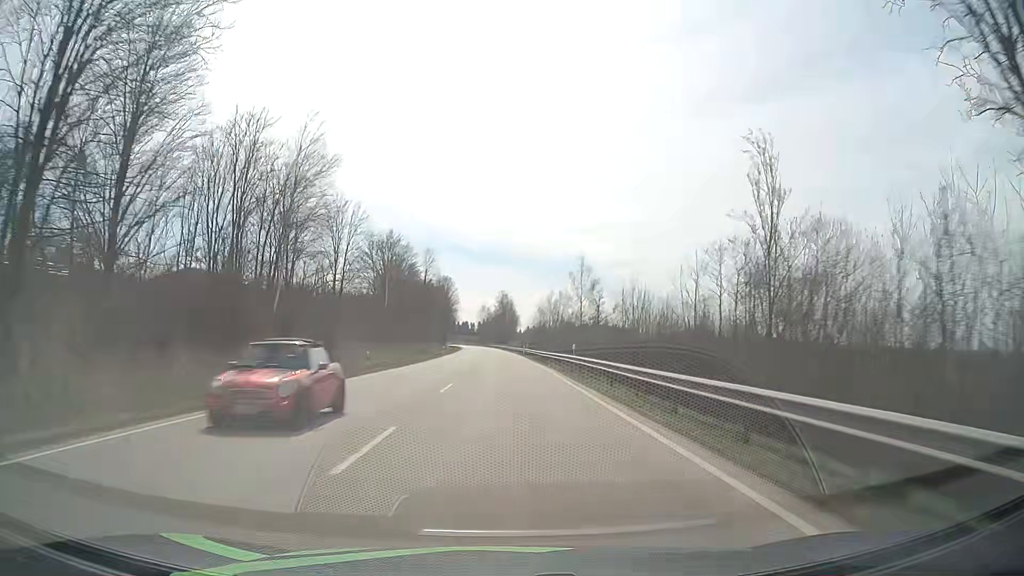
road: primary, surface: asphalt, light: Day
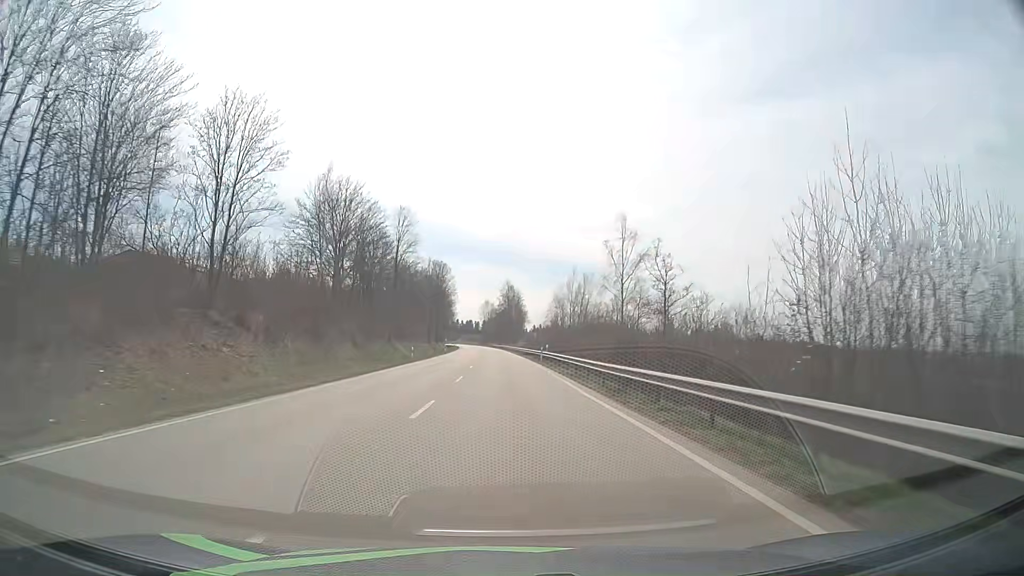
(-0.1, +30.2) m; -1°
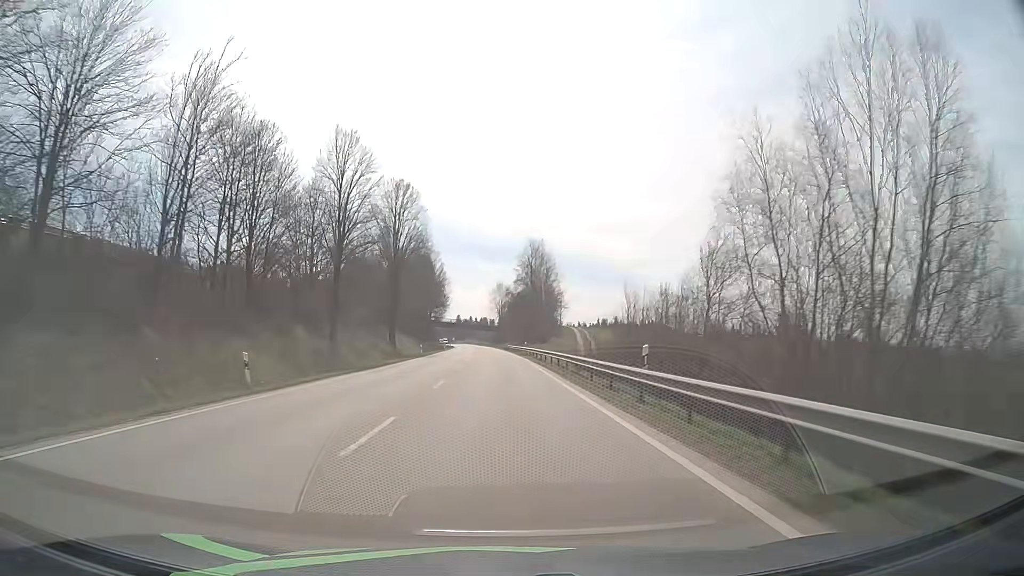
(-0.5, +76.0) m; -1°
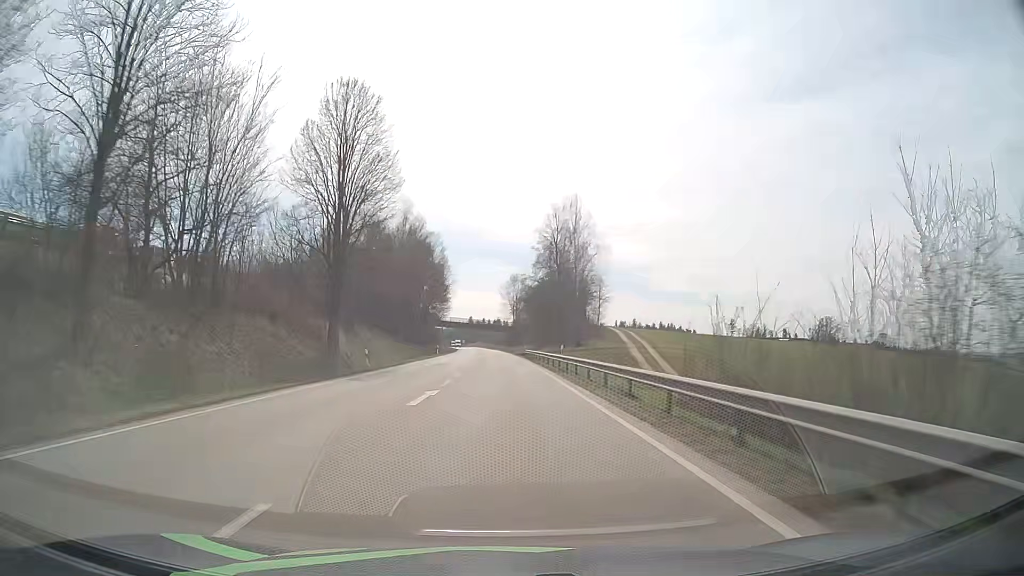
(-0.3, +30.5) m; -1°
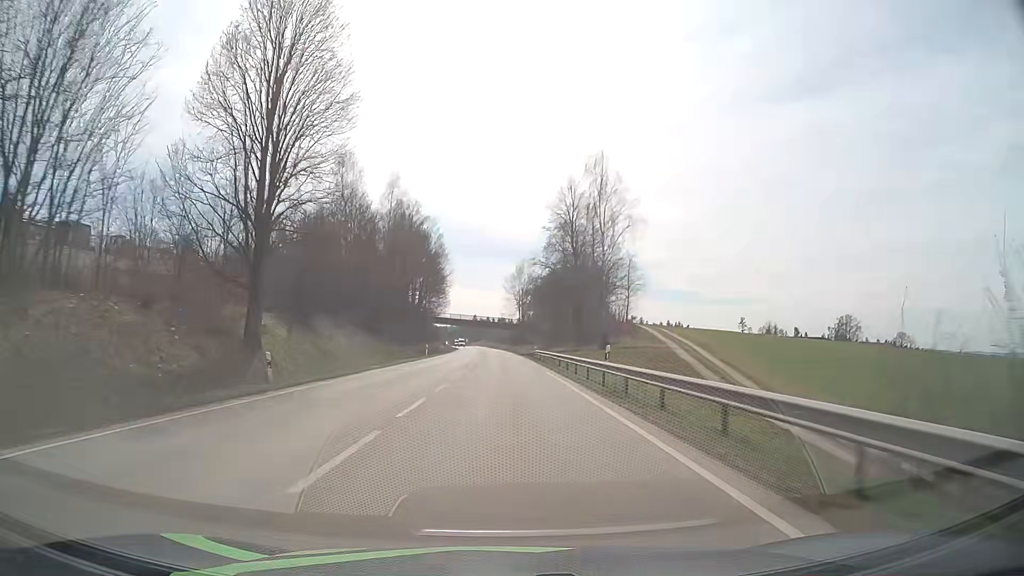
(0.0, +15.3) m; 0°
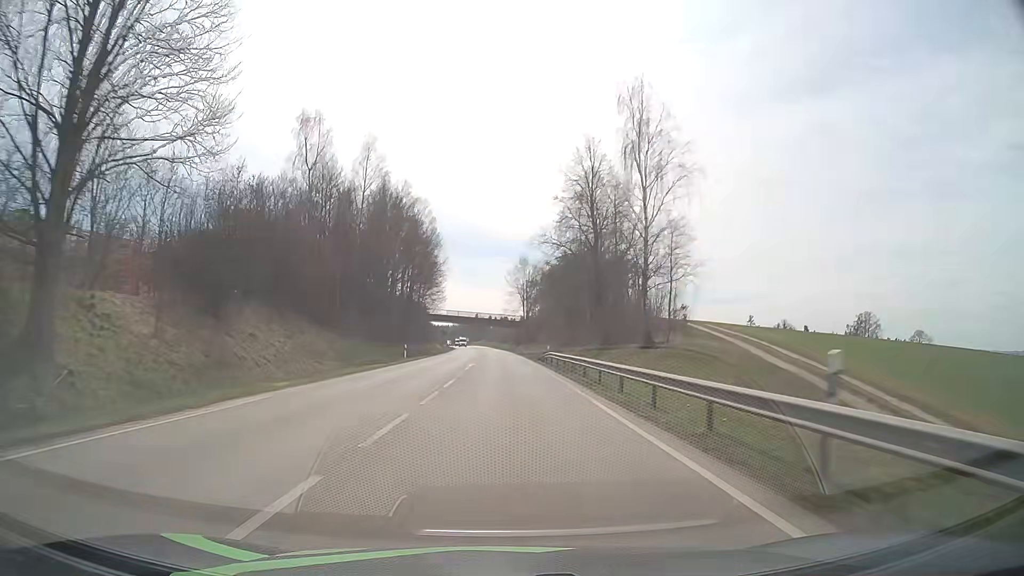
(0.0, +15.3) m; 0°
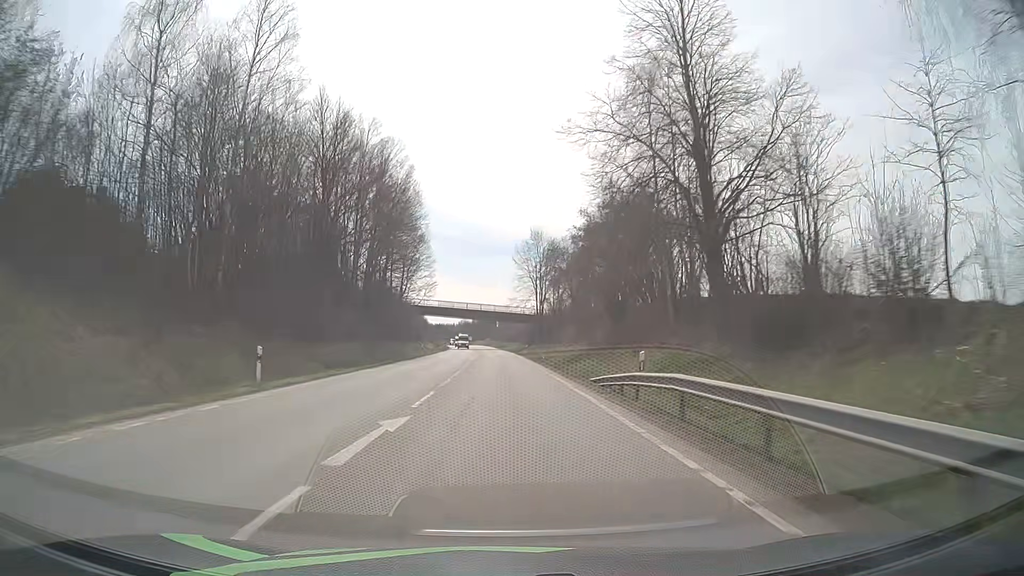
(-0.2, +30.6) m; -1°
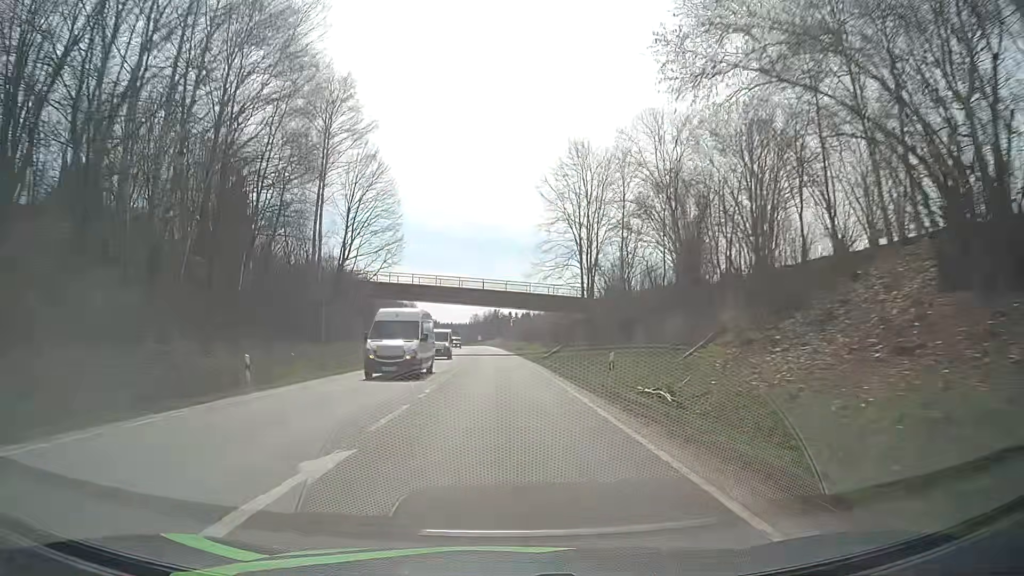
(-0.4, +45.9) m; -1°
(0, +10) (0, +20) (0, +30) (0, +40) (-1, +50) (-1, +60) (-1, +70) (-2, +80) (-2, +90) (-2, +100) m
